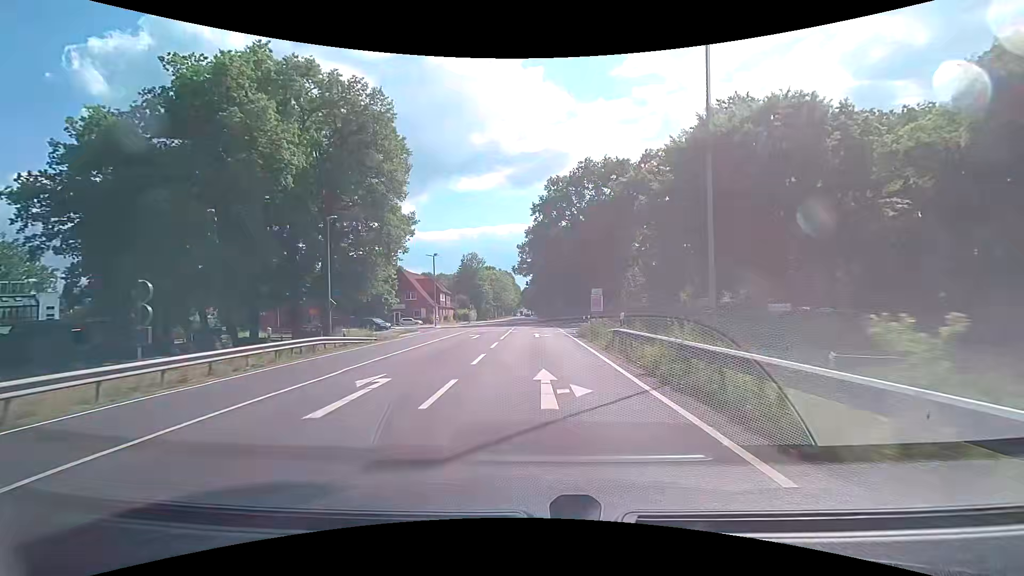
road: primary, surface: asphalt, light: Day
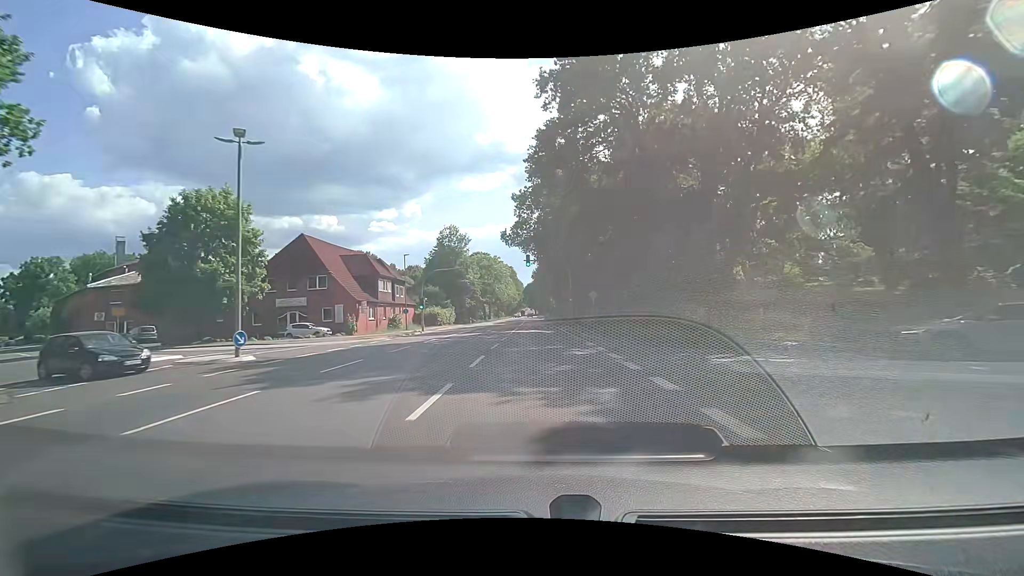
(+0.1, +40.3) m; 0°
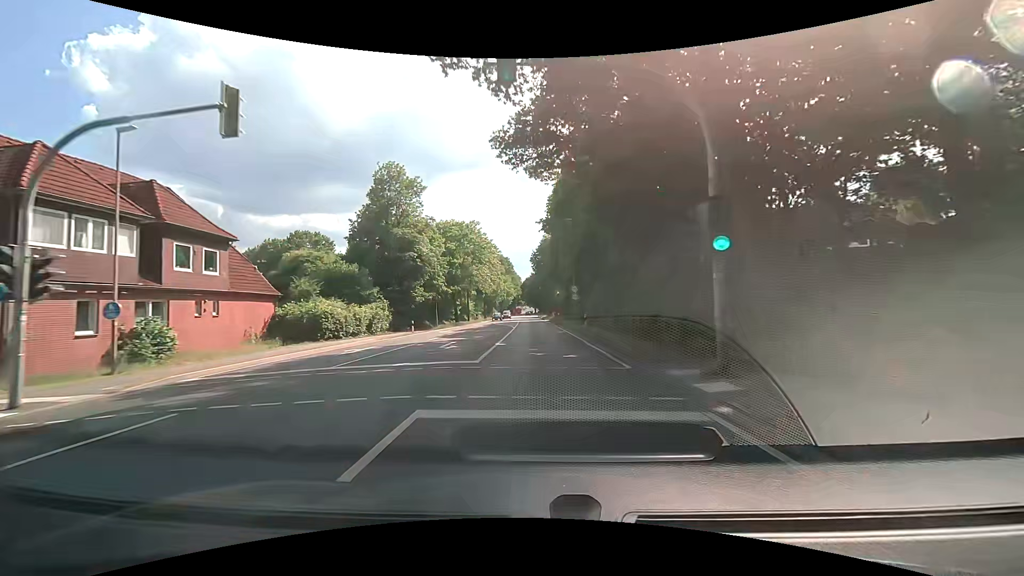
(+0.1, +39.0) m; +1°
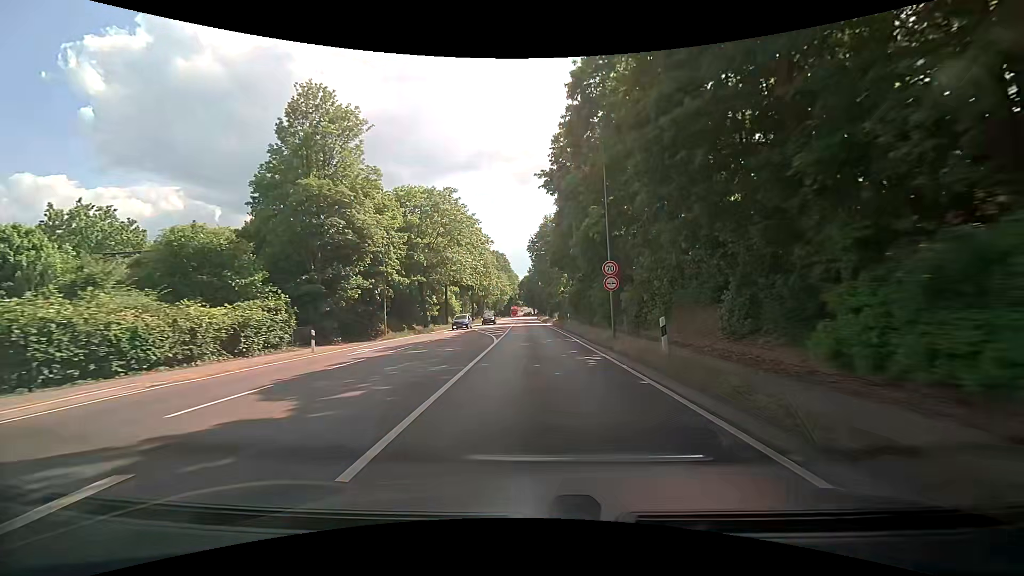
(-0.2, +19.2) m; 0°
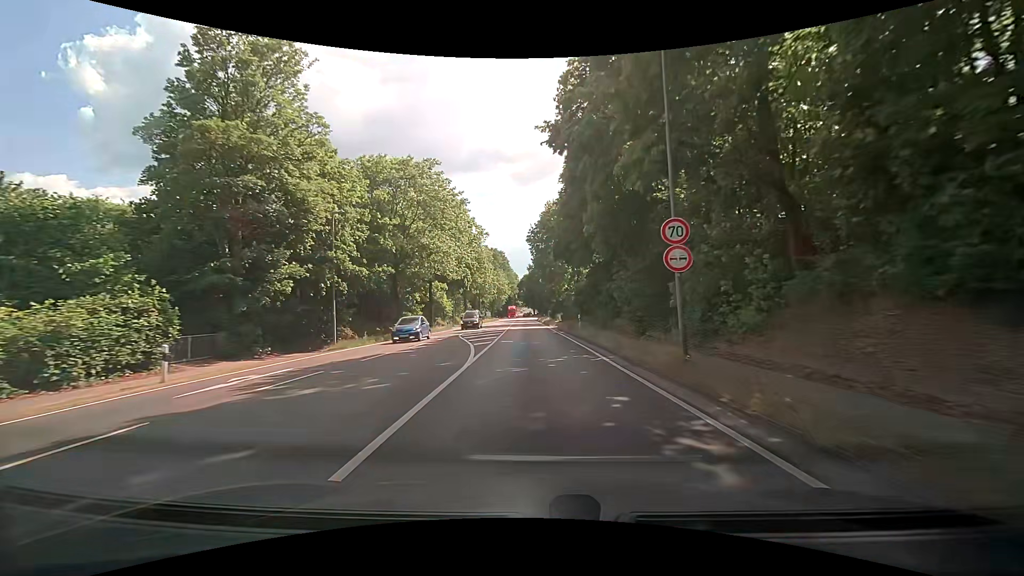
(0.0, +9.5) m; 0°
(0, +10) (0, +20) (0, +30) (-1, +40) (-1, +50) (-1, +60) (-1, +70) (-1, +80) (-2, +90) (-2, +100) m
